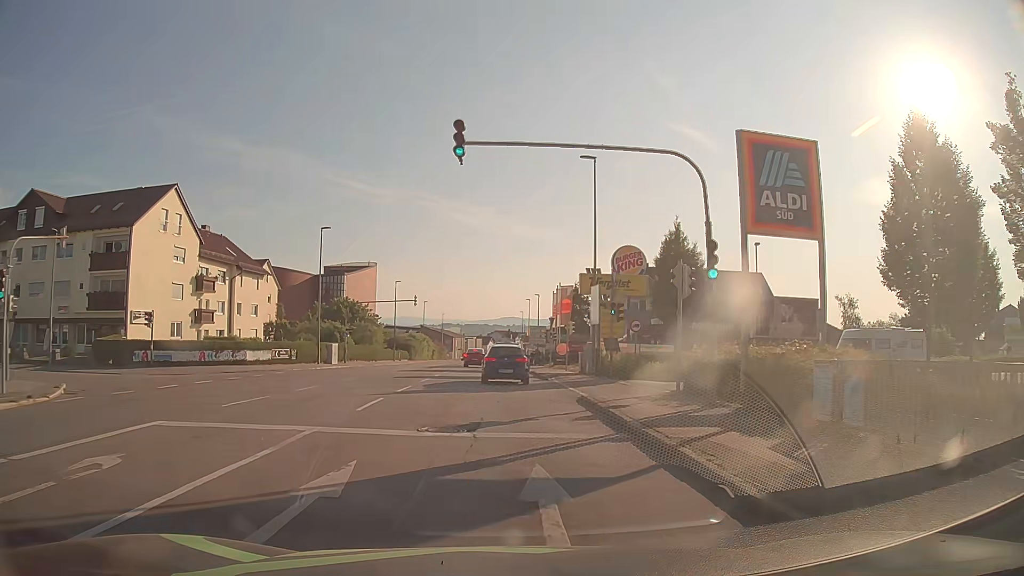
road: tertiary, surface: asphalt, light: Day
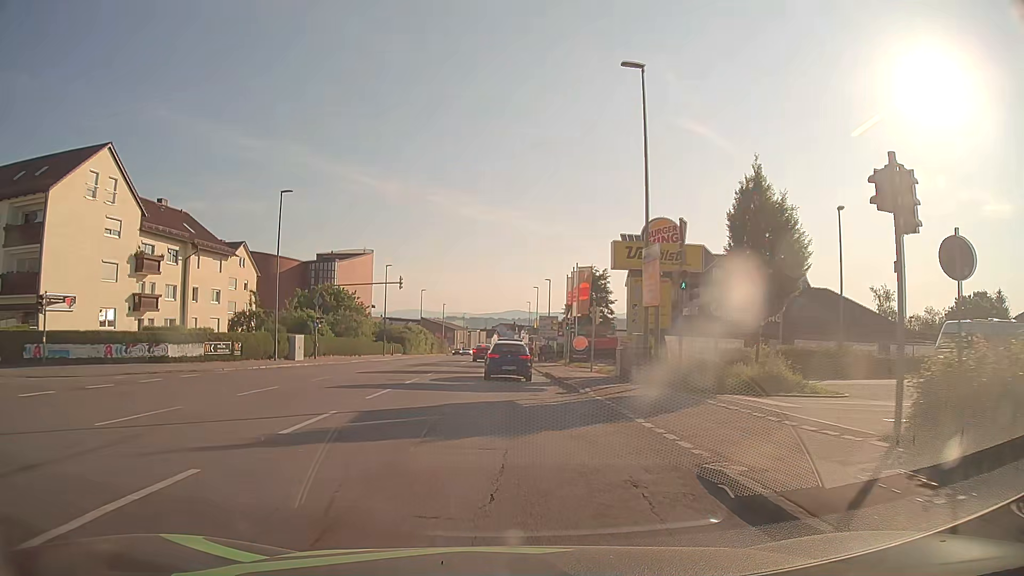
(0.0, +10.9) m; -1°
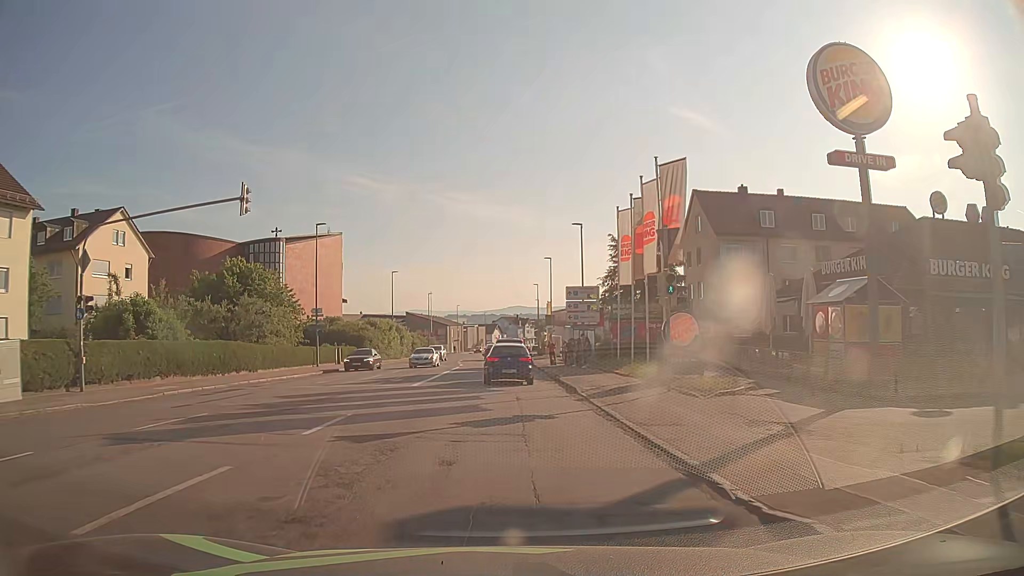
(+0.1, +28.8) m; 0°
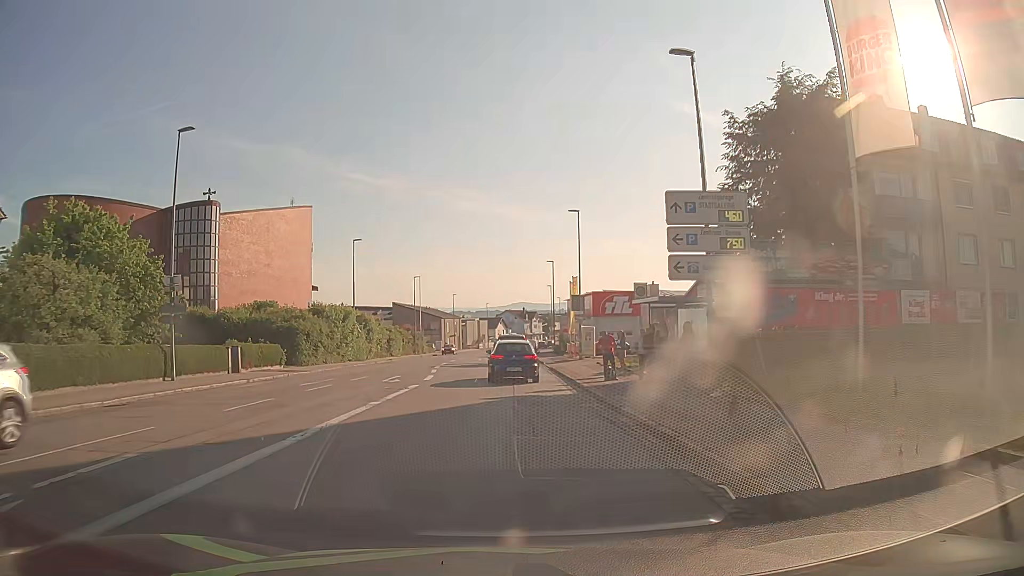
(0.0, +23.1) m; 0°
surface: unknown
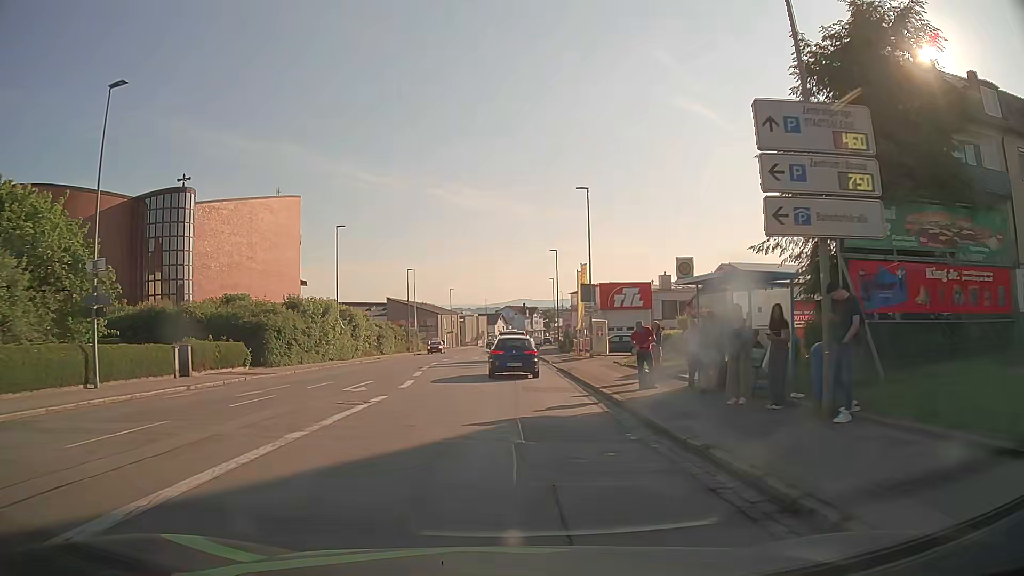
(0.0, +5.9) m; 0°
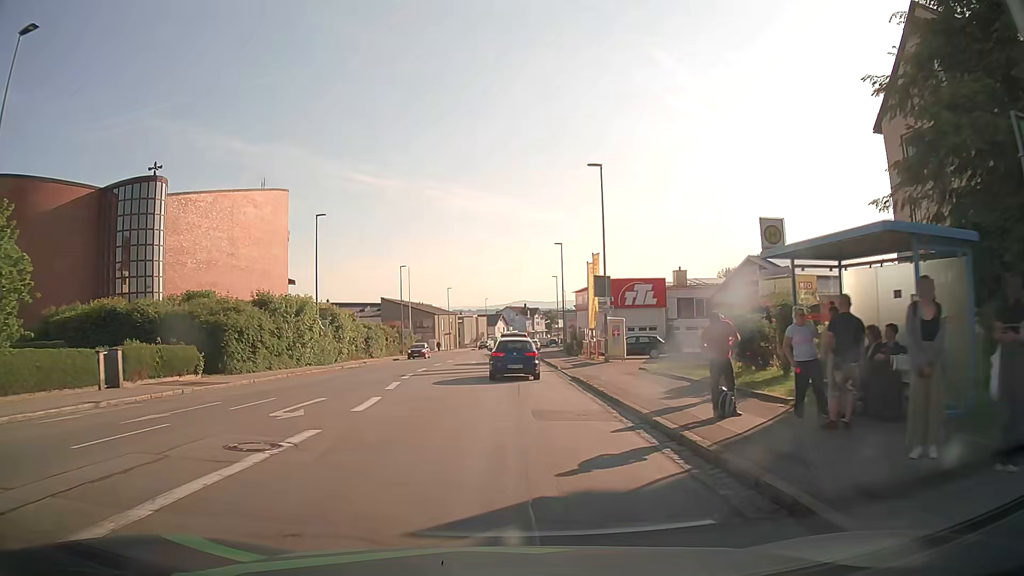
(0.0, +5.9) m; 0°
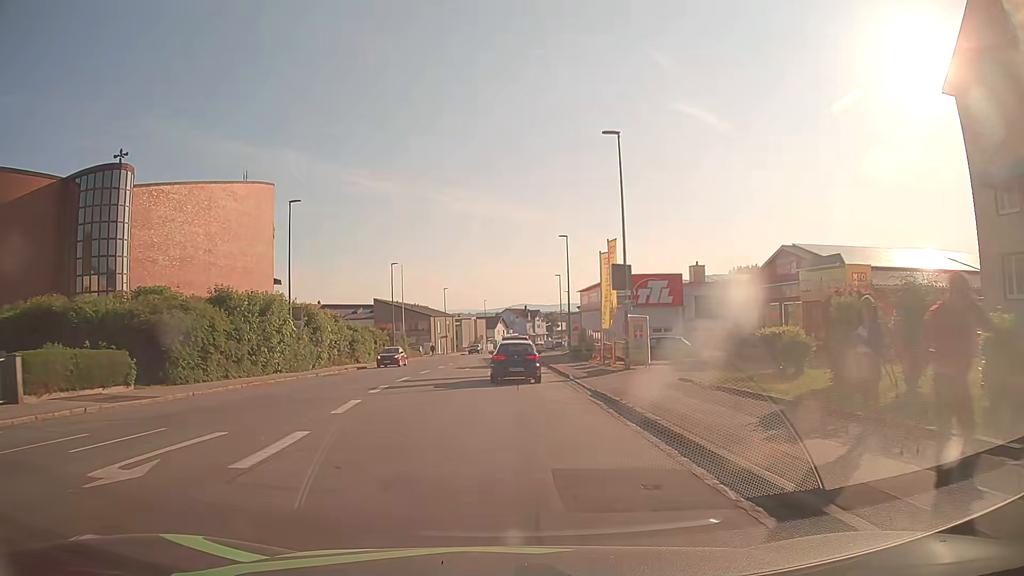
(0.0, +6.0) m; 0°
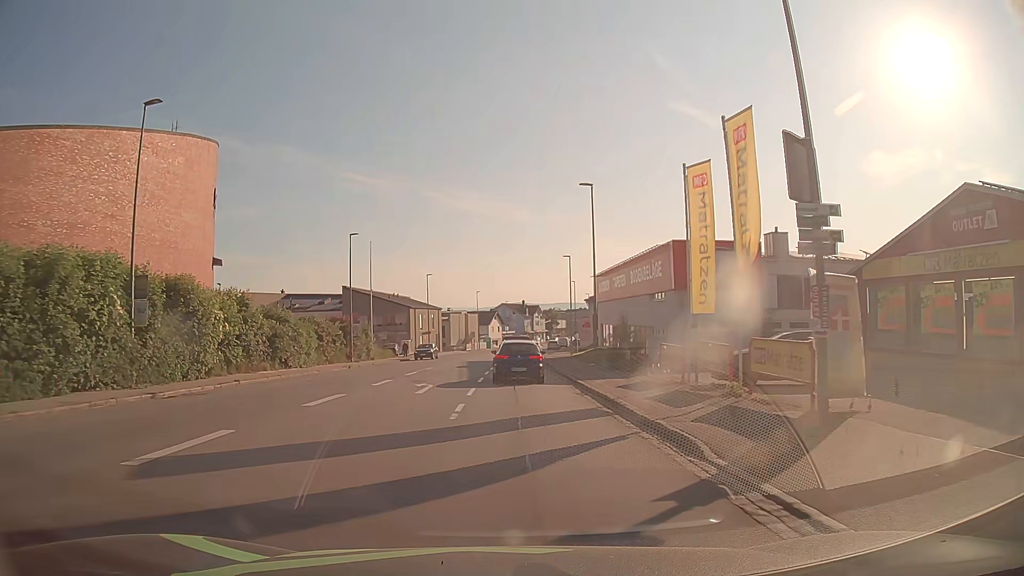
(+0.1, +18.4) m; +1°
(0, +10) (0, +20) (0, +30) (0, +40) (0, +50) (0, +60) (+1, +70) (+2, +80) (+3, +90) (+4, +100) m
